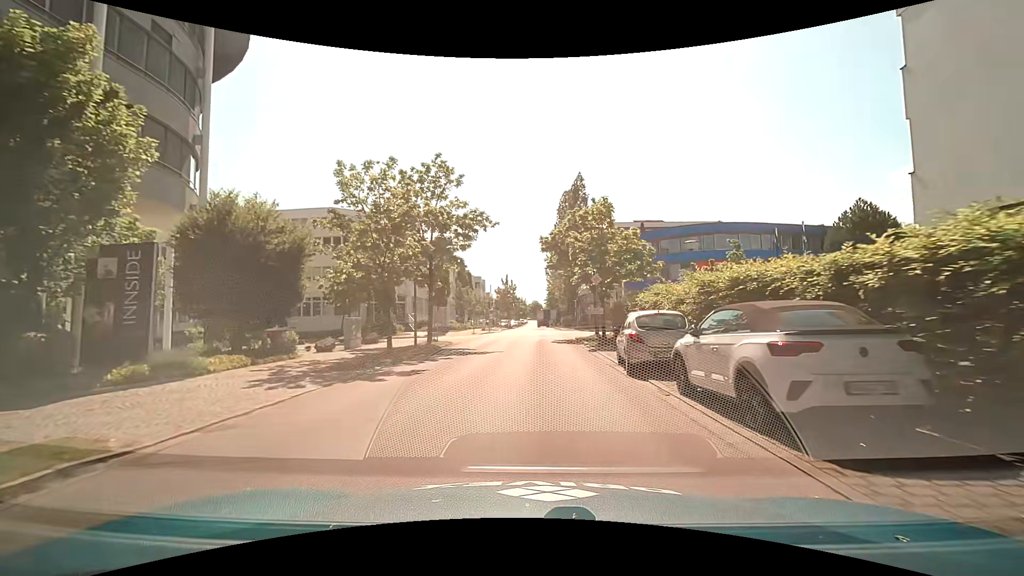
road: unclassified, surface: asphalt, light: Day
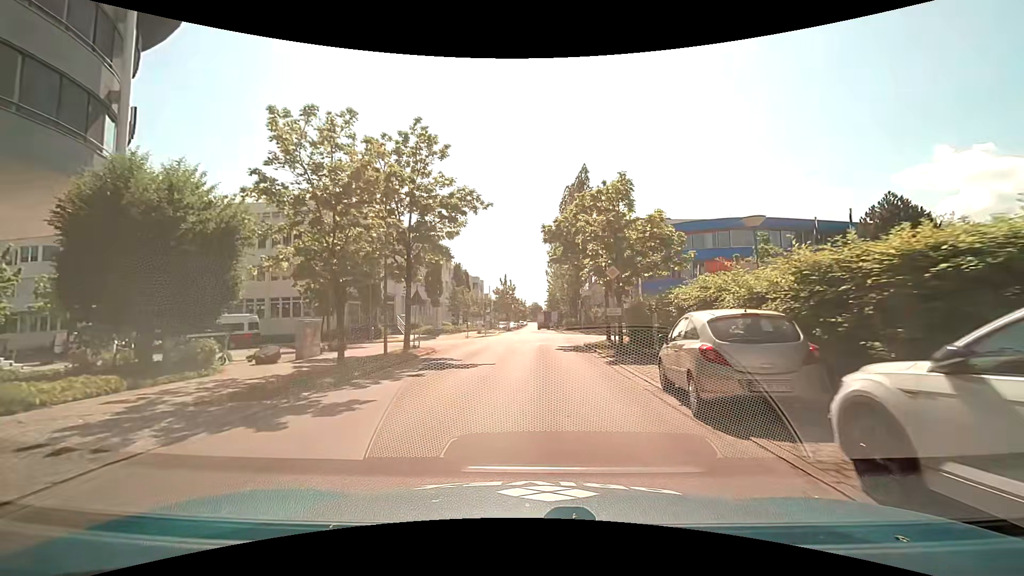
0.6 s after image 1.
(+0.1, +4.8) m; +1°
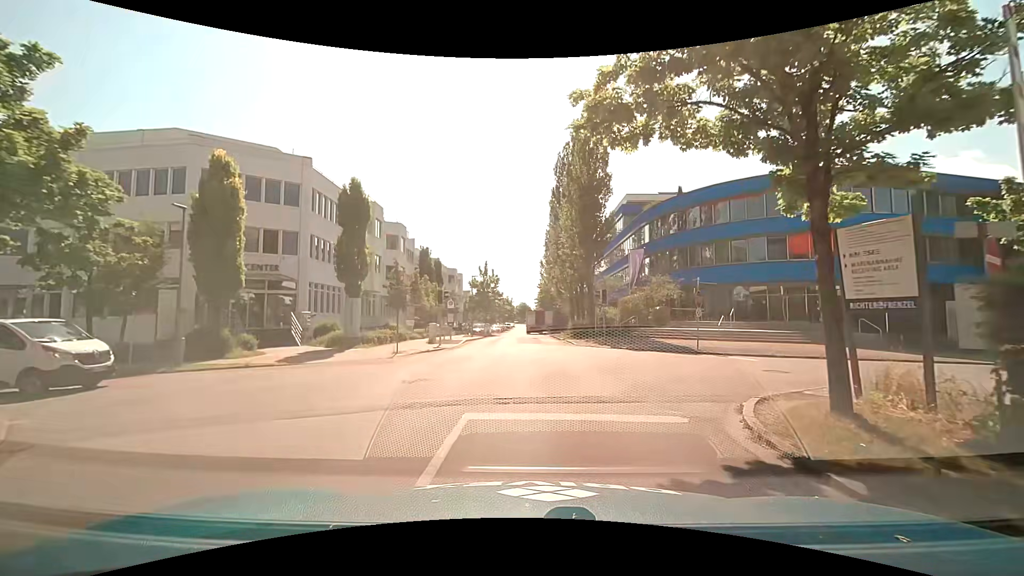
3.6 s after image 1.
(+0.2, +20.9) m; +2°
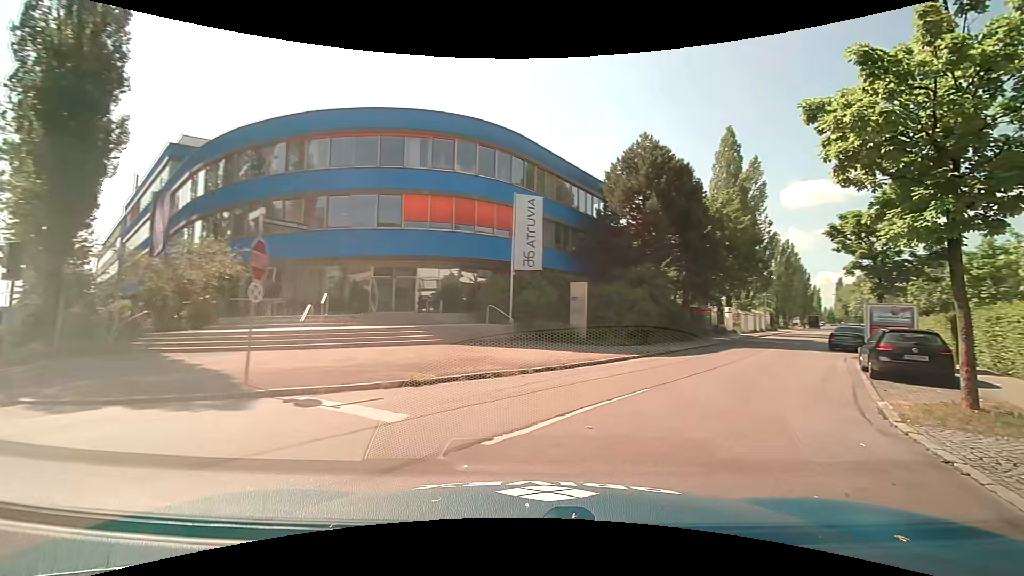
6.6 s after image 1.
(+3.4, +14.7) m; +42°
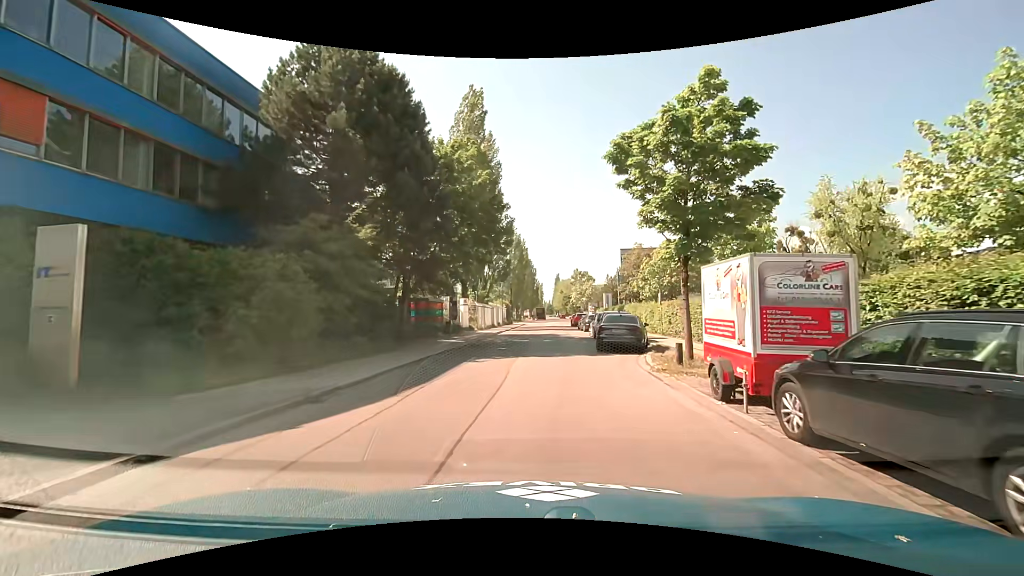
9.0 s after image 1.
(+5.1, +13.7) m; +30°
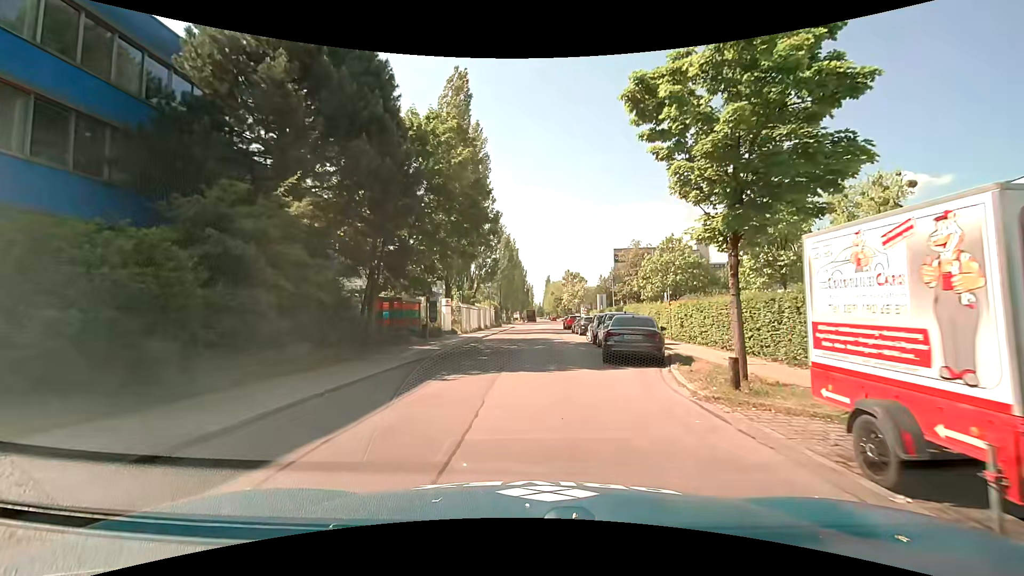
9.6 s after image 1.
(+0.1, +4.2) m; +2°
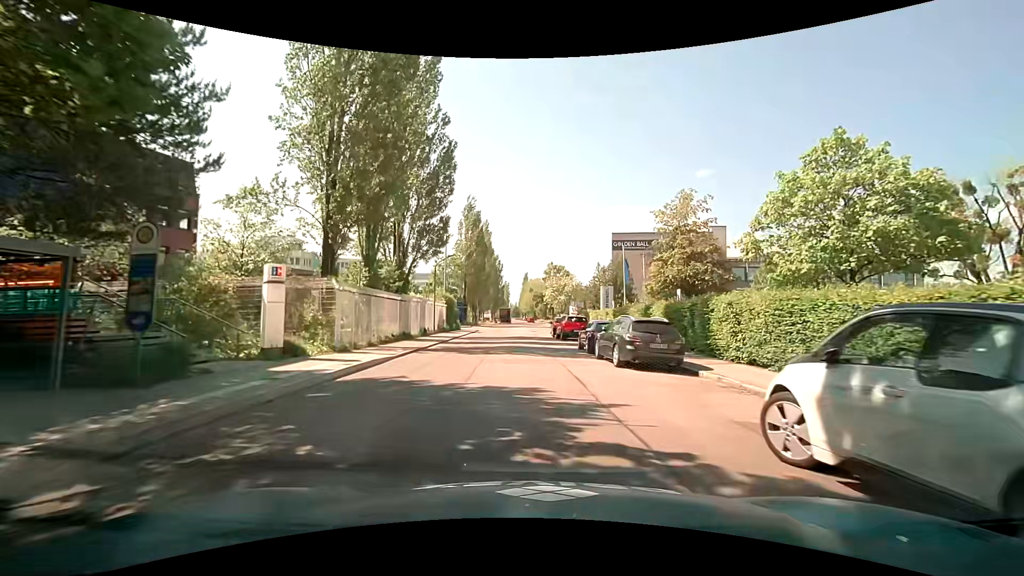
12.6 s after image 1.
(+0.4, +23.2) m; +3°
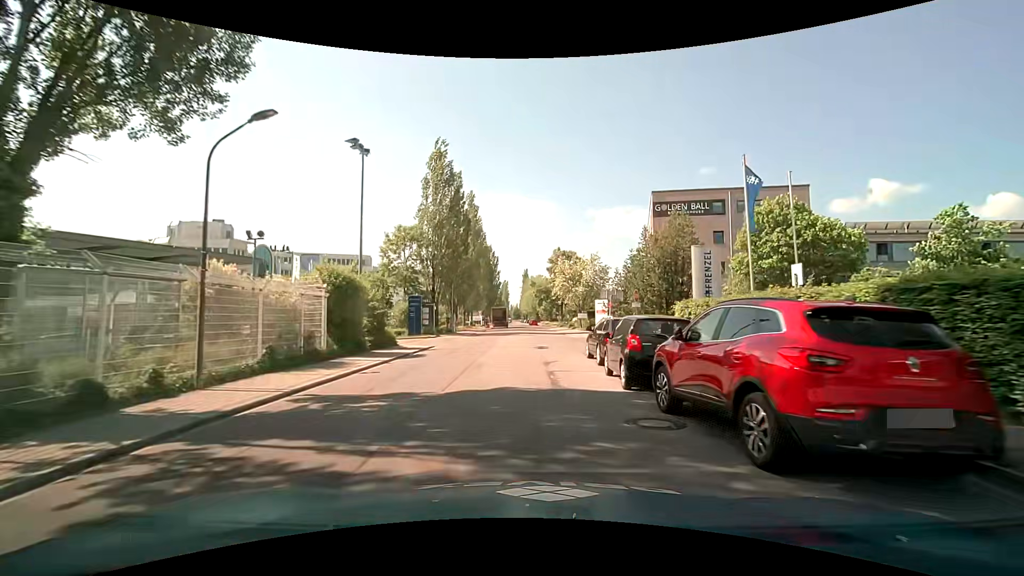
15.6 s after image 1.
(-0.2, +26.6) m; 0°
(0, +10) (0, +20) (0, +30) (0, +40) (0, +50) (0, +60) (0, +70) (0, +80) (-1, +90) (-1, +100) m
